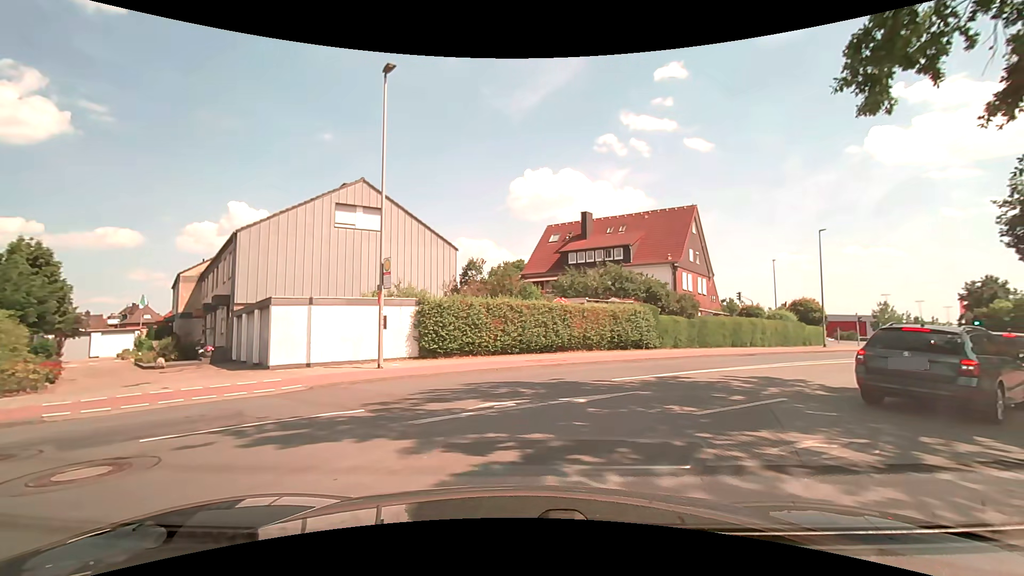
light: Day
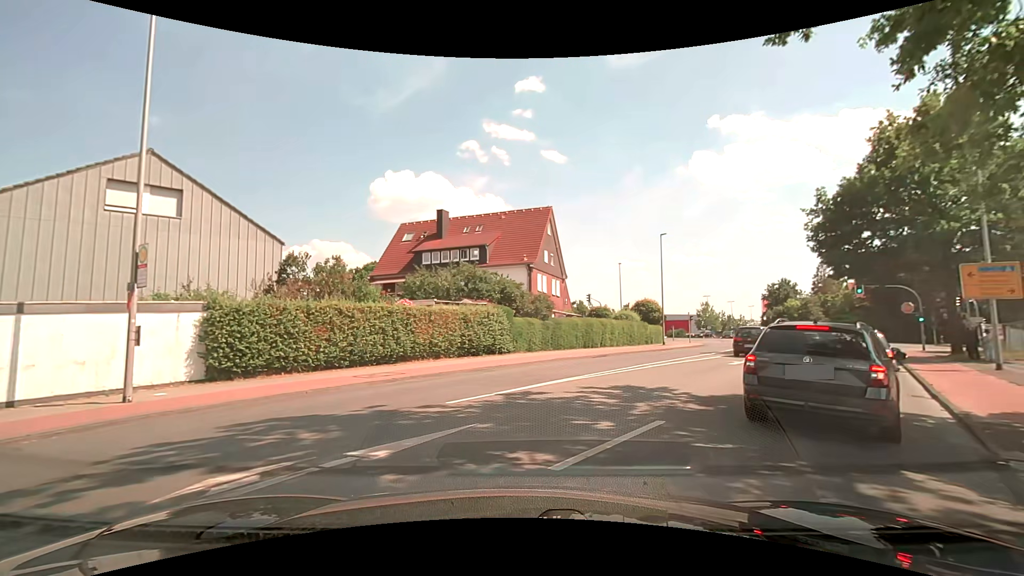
(+0.5, +3.1) m; +16°
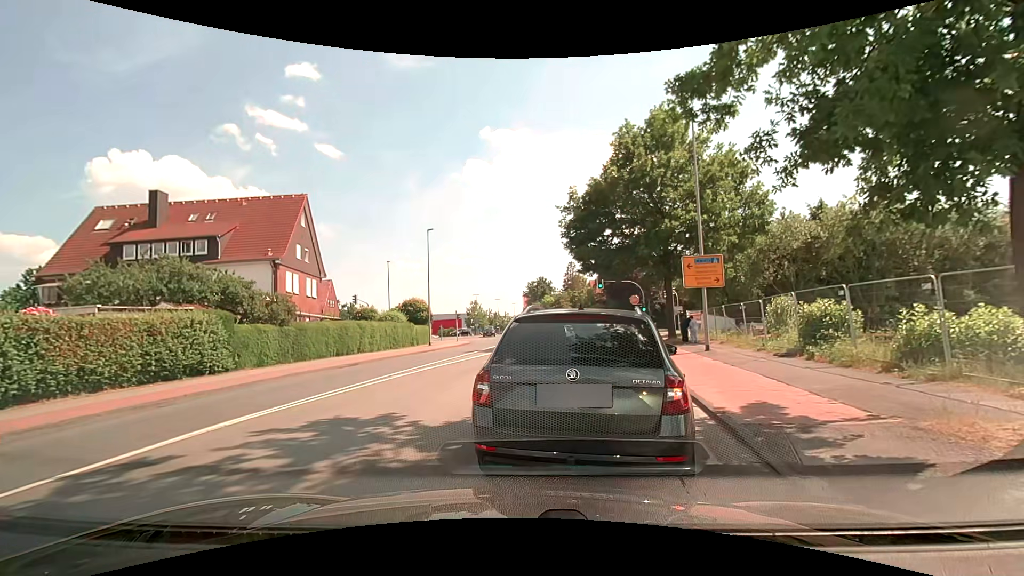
(+0.9, +3.4) m; +24°
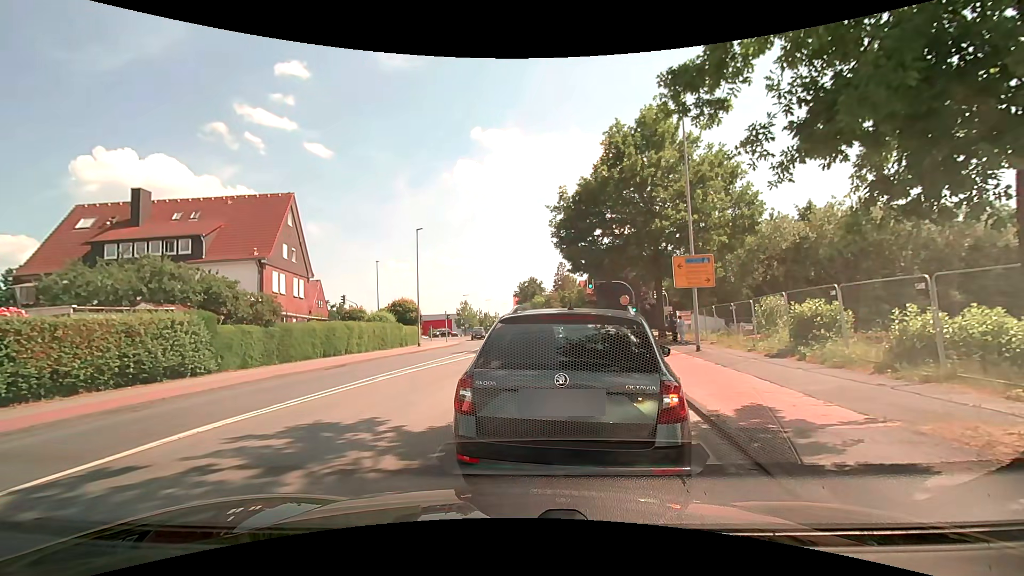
(0.0, +0.3) m; 0°
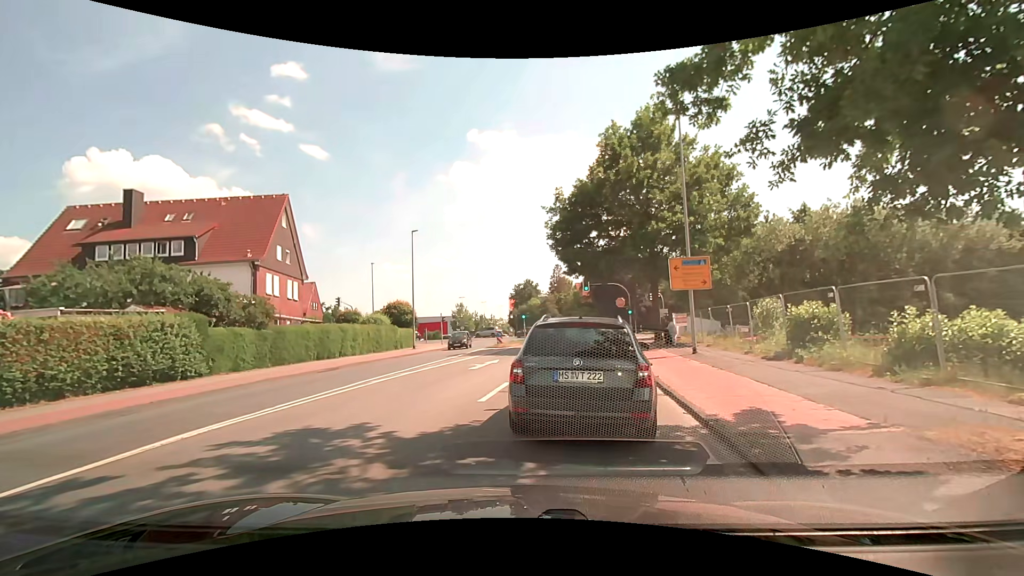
(0.0, +0.2) m; 0°
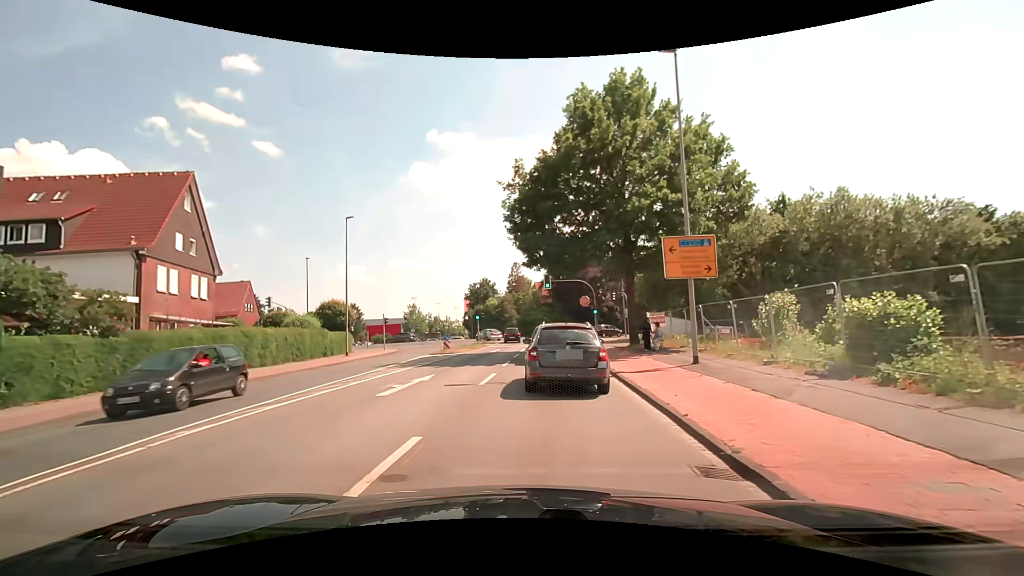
(+0.6, +6.1) m; +7°
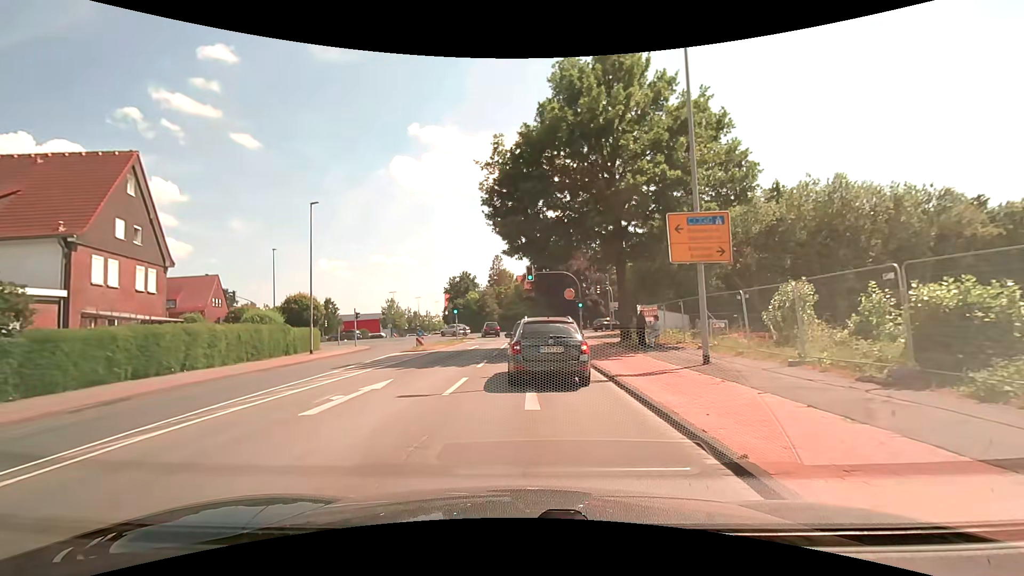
(+0.1, +2.7) m; +3°
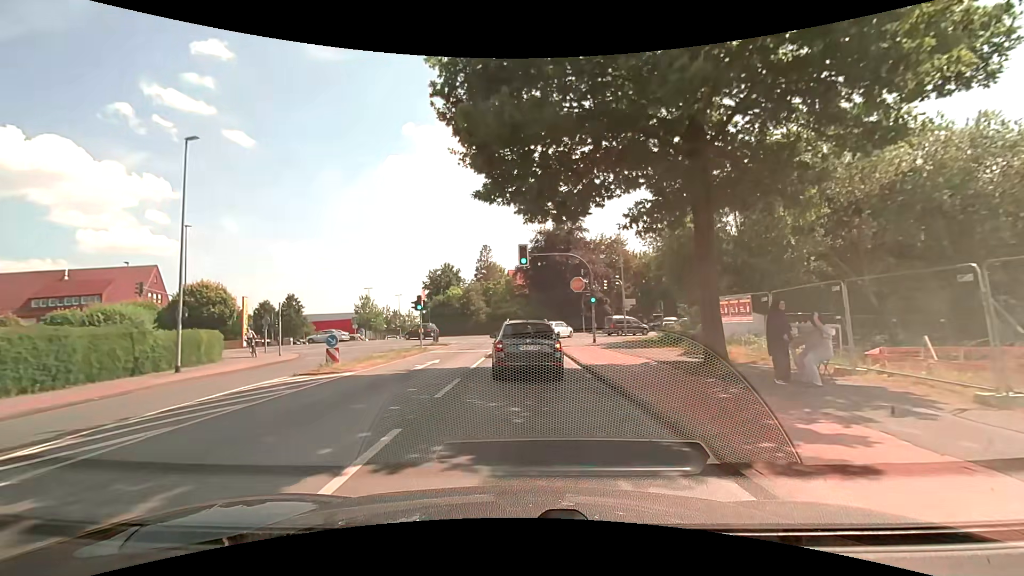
(+0.2, +12.3) m; +1°
(0, +10) (0, +20) (0, +30) (+1, +40) (+5, +49) (+14, +52) (+24, +55) (+34, +58) (+43, +61) (+52, +65) m
